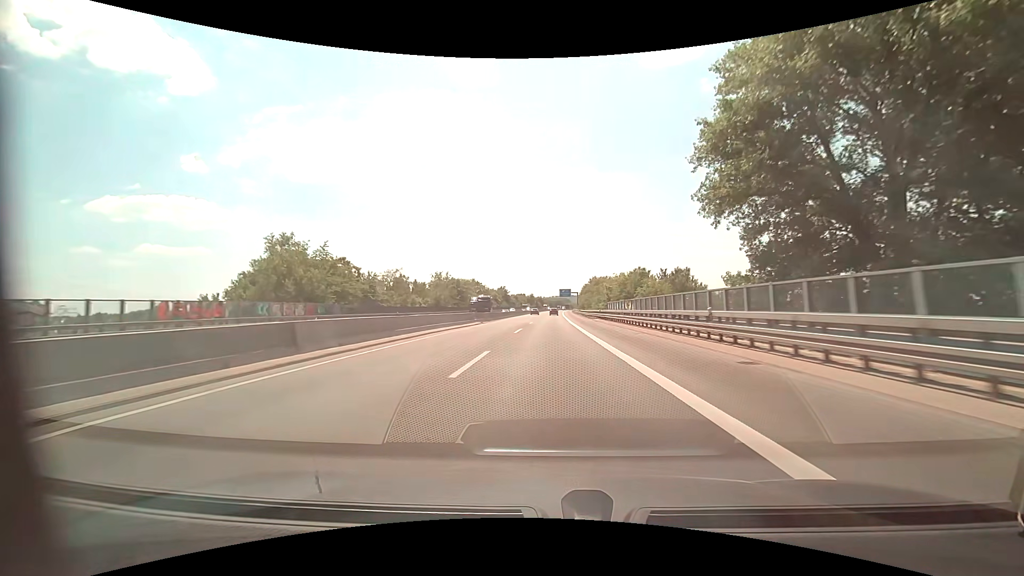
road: motorway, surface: asphalt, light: Day
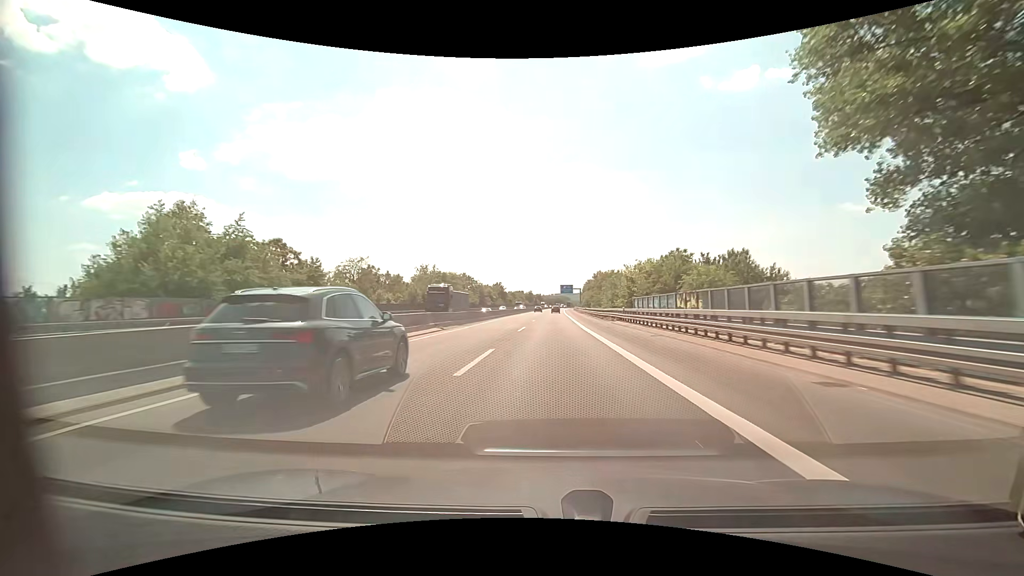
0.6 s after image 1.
(0.0, +18.1) m; 0°
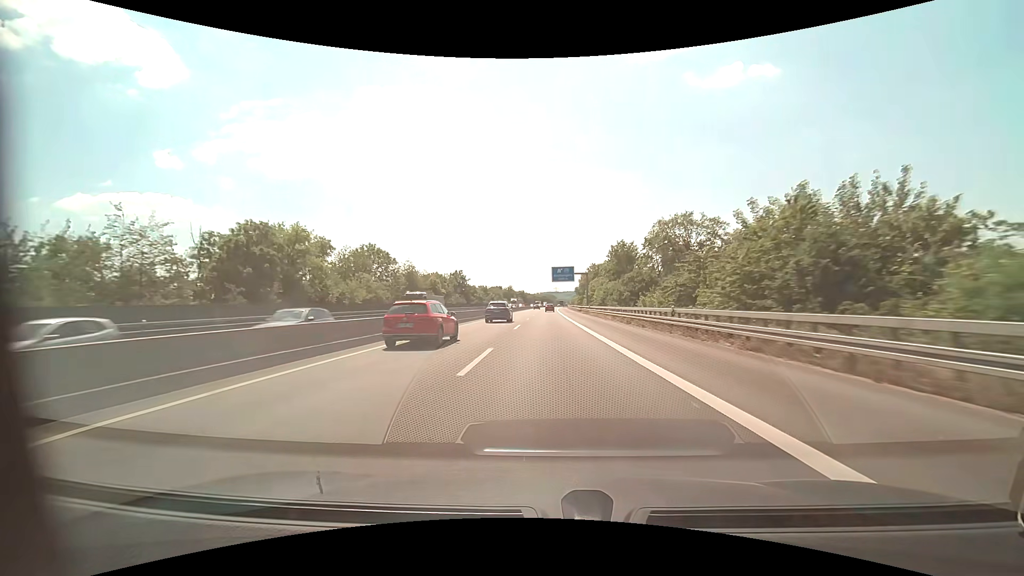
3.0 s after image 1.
(+0.9, +72.4) m; +2°
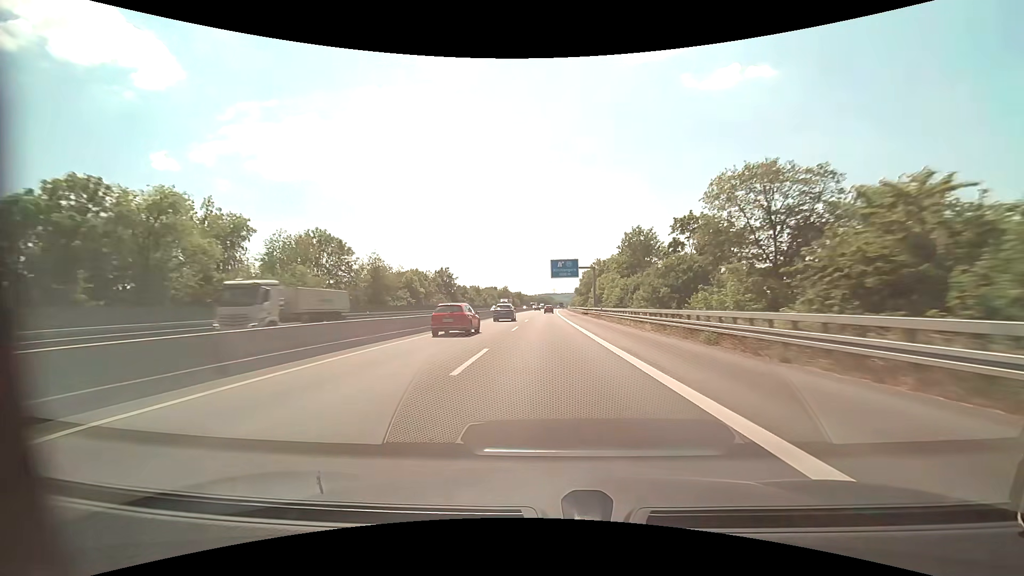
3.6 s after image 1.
(0.0, +17.9) m; 0°
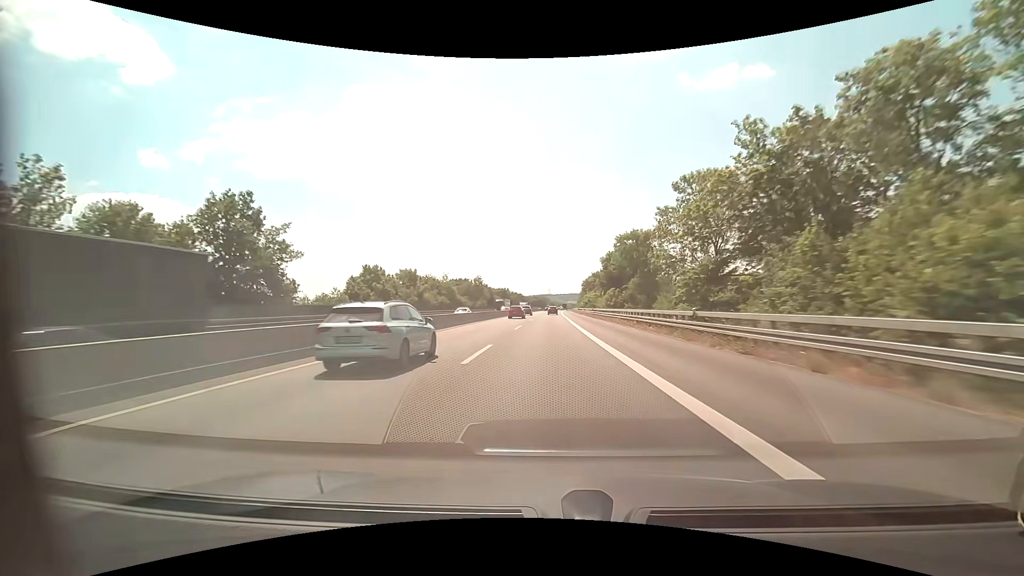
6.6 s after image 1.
(+0.2, +88.4) m; +1°
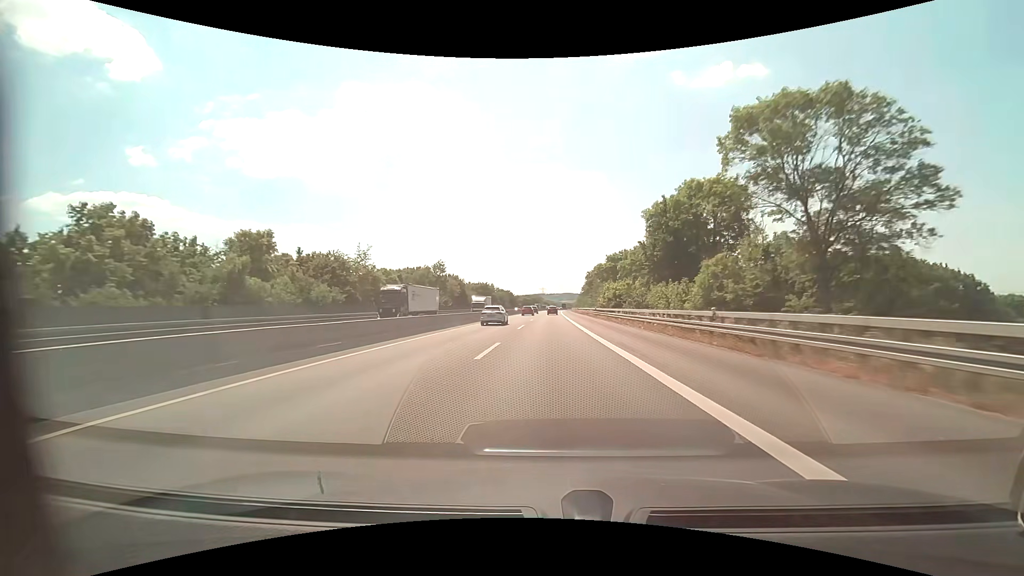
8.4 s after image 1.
(+0.2, +53.3) m; +1°
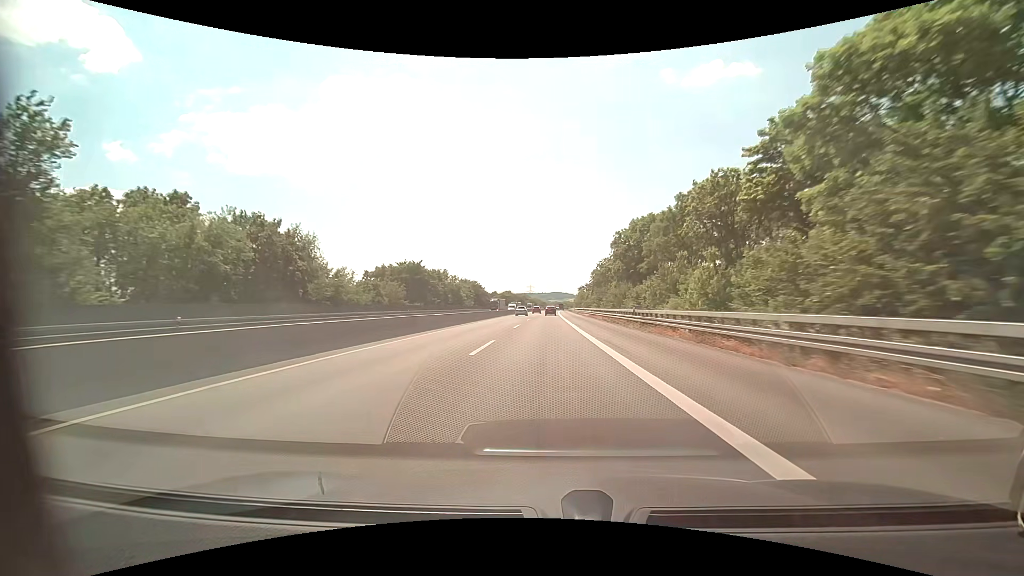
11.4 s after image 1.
(+1.1, +89.4) m; +1°
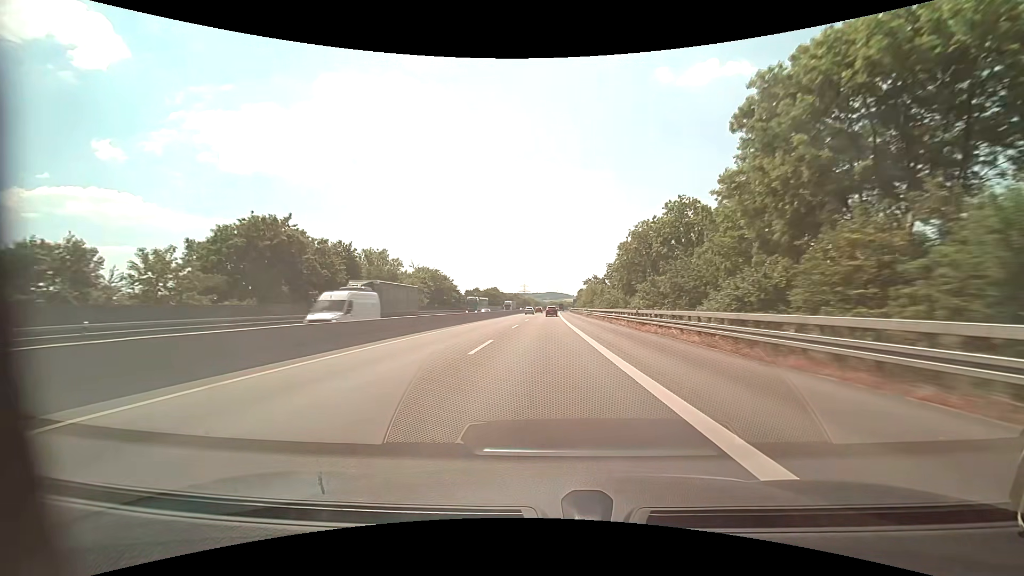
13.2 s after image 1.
(+0.3, +53.9) m; +1°
(0, +10) (0, +20) (0, +30) (0, +40) (0, +50) (0, +60) (0, +70) (0, +80) (+1, +90) (+1, +100) m
